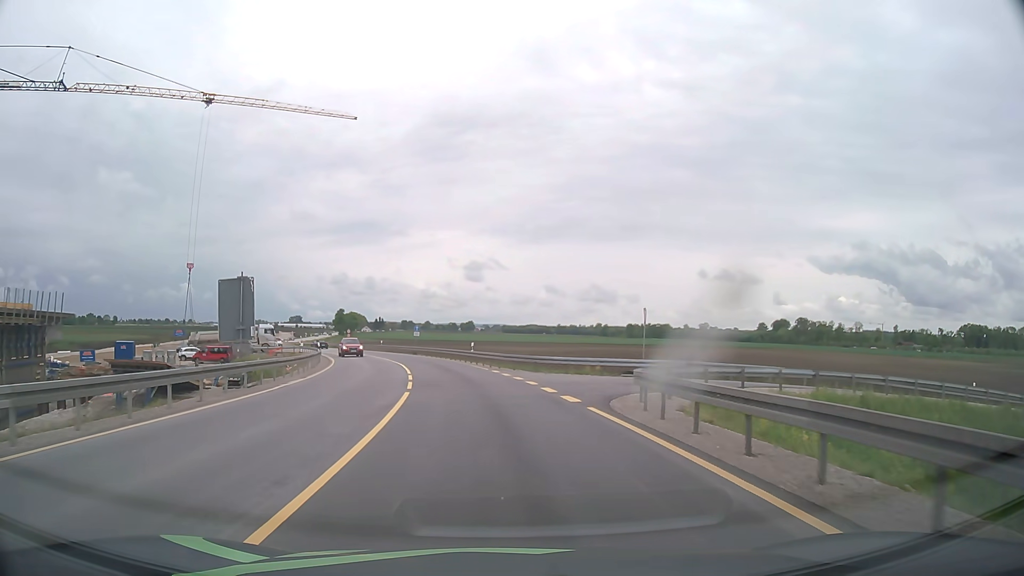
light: Day
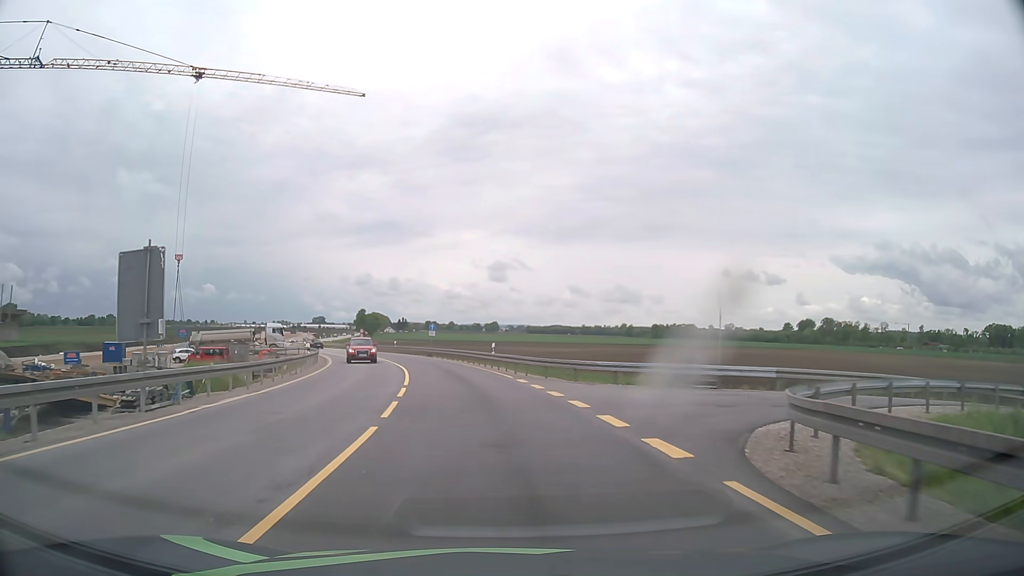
(-0.1, +7.6) m; -2°
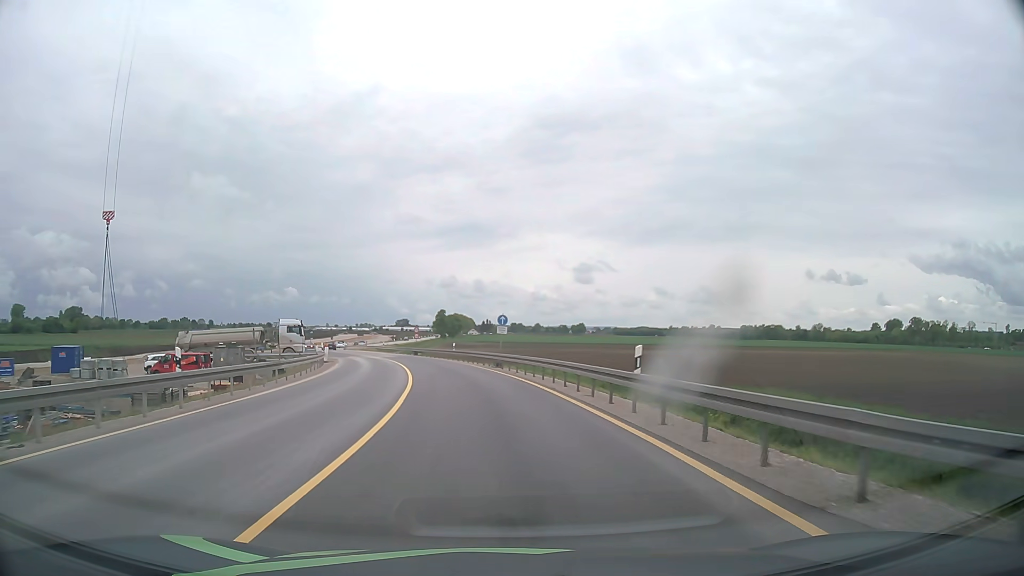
(-1.4, +22.7) m; -7°
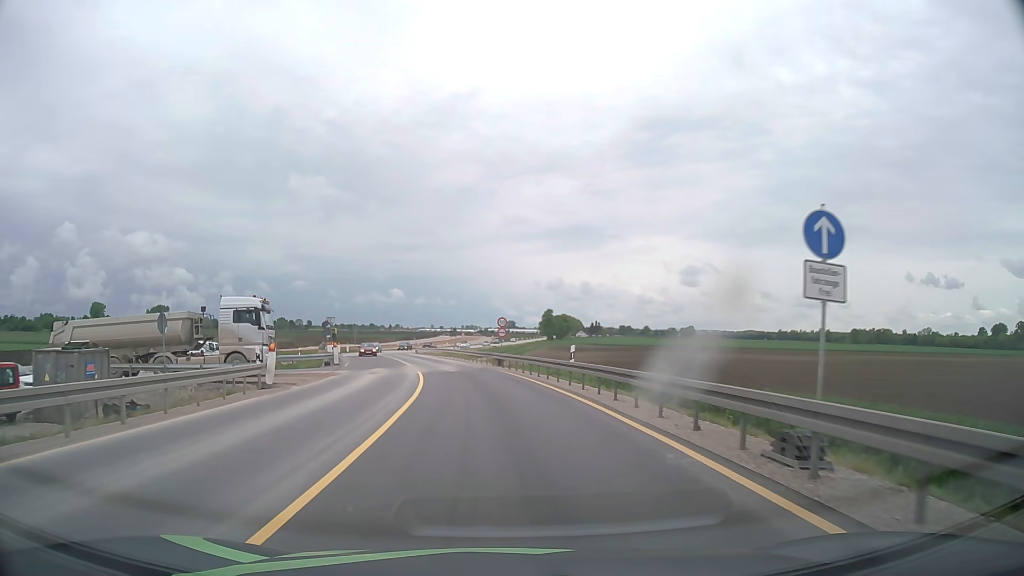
(-2.6, +30.4) m; -9°
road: unclassified
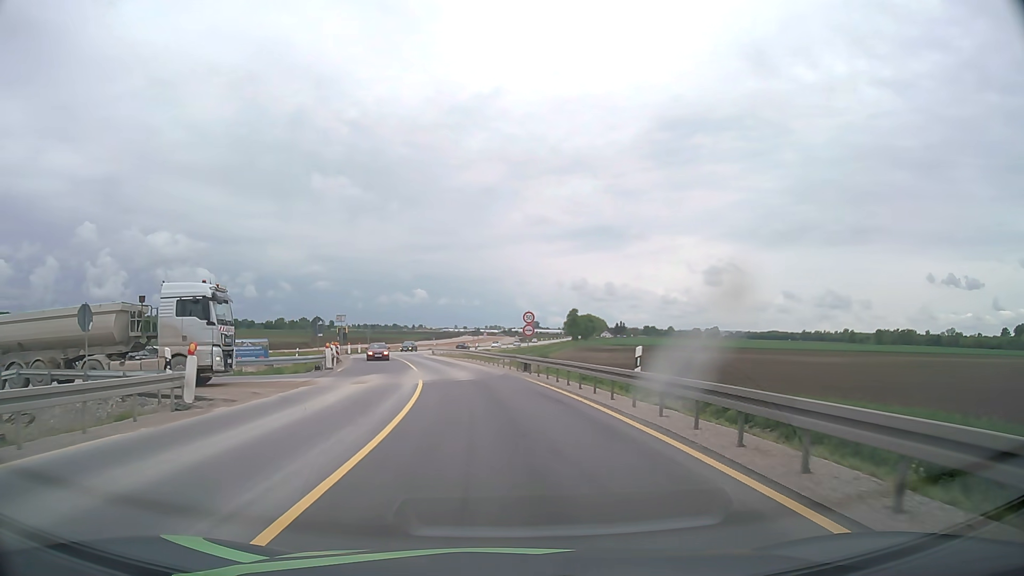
(-0.1, +7.6) m; -2°
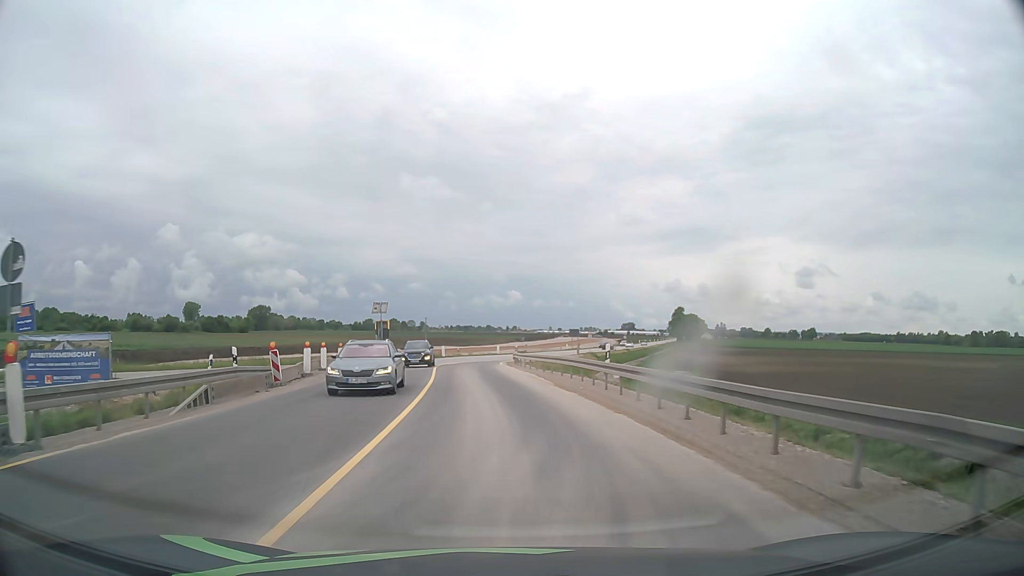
(-2.1, +30.4) m; -8°
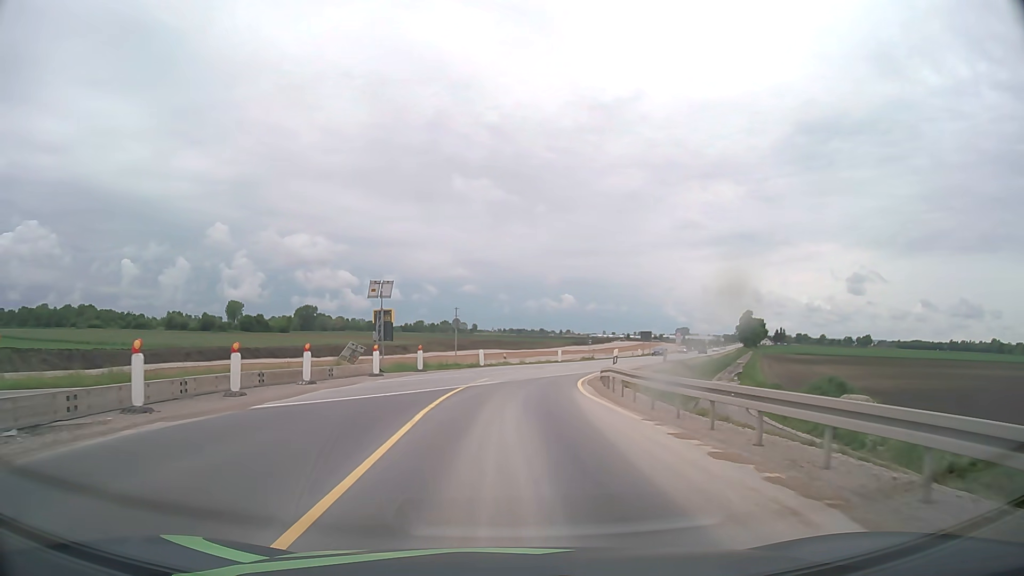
(-1.0, +22.8) m; -4°
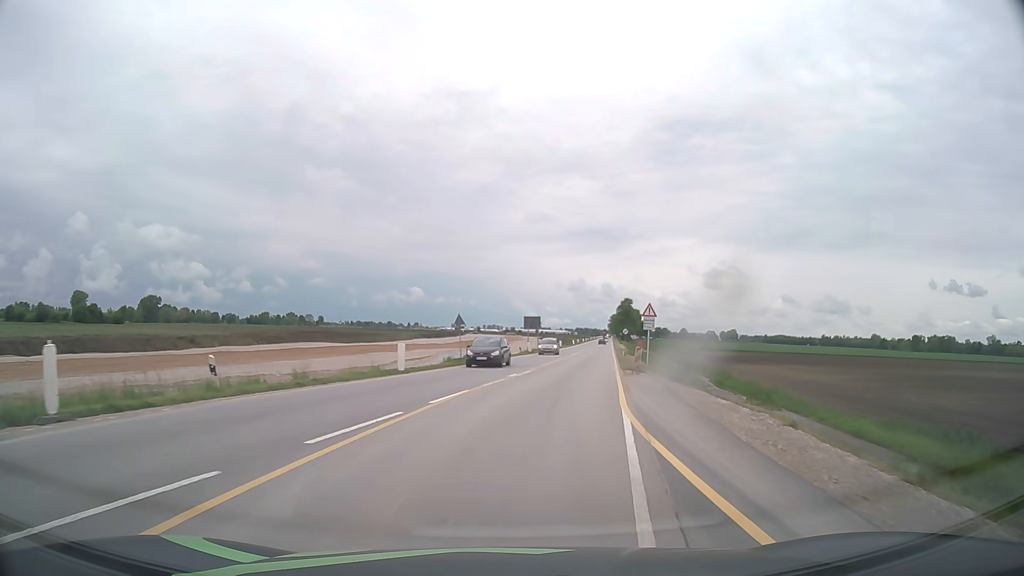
(+2.9, +37.9) m; +13°
(0, +10) (+1, +20) (+3, +30) (+4, +40) (+6, +50) (+7, +60) (+9, +69) (+10, +79) (+12, +89) (+13, +99) m
